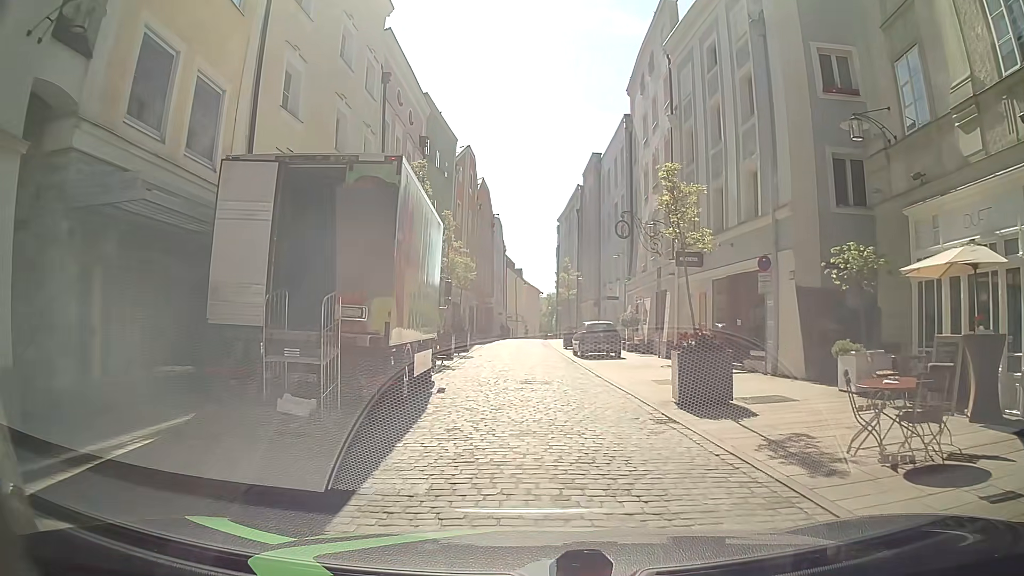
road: residential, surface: sett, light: Day
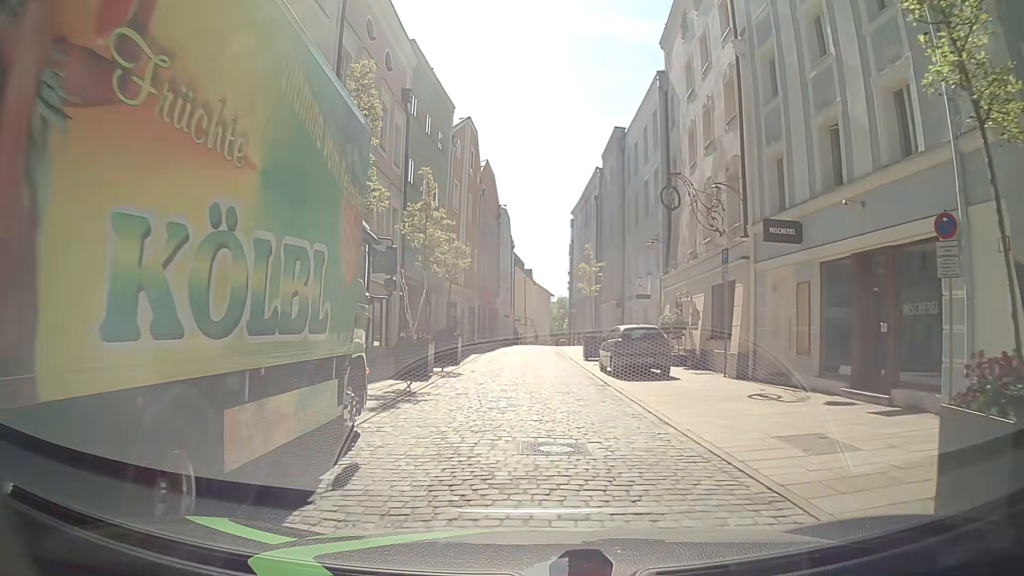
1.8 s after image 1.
(-0.1, +7.9) m; -2°
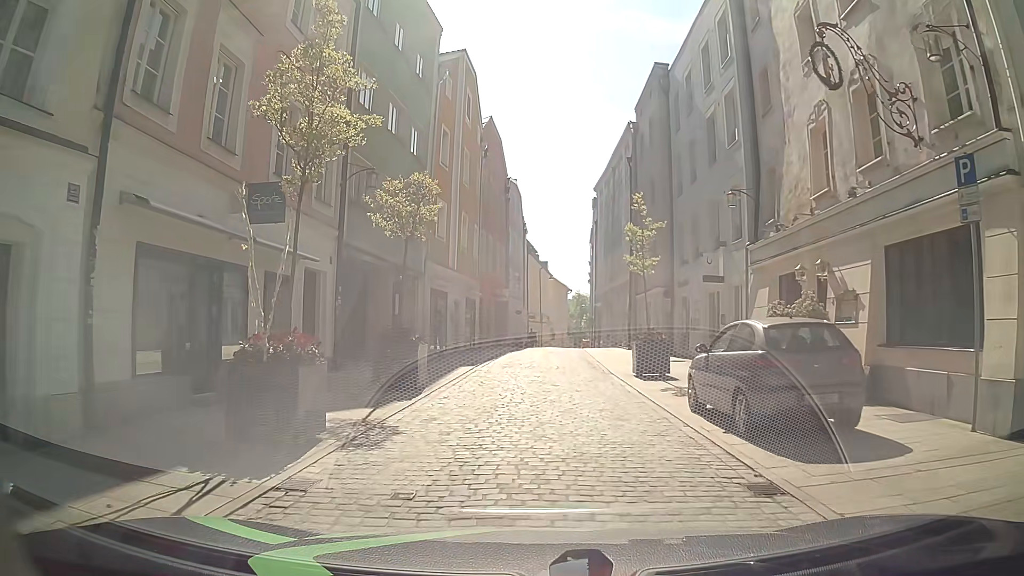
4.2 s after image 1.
(+0.2, +10.8) m; +1°
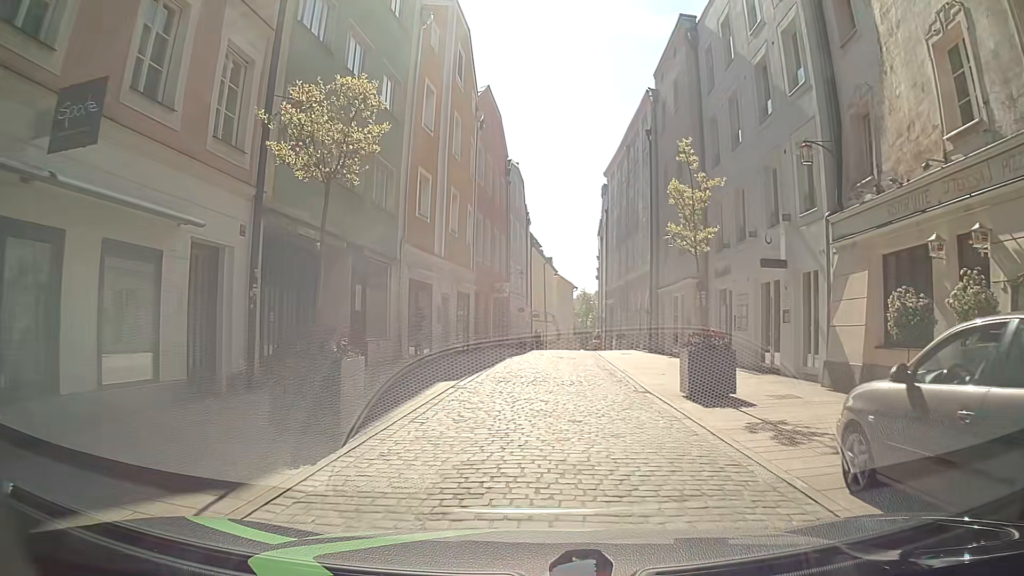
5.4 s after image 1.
(0.0, +5.6) m; +1°
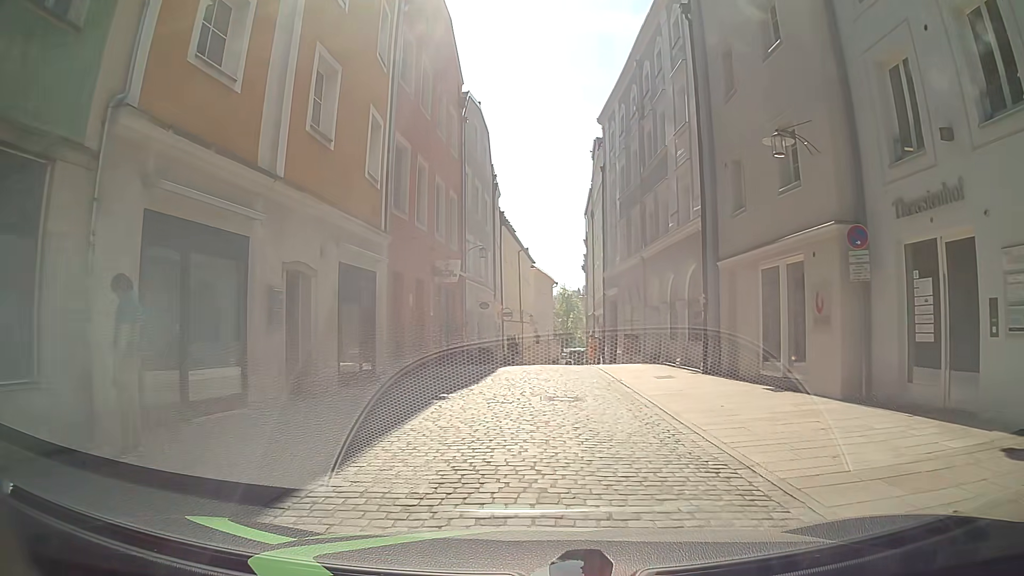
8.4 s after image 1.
(+0.1, +14.4) m; +1°
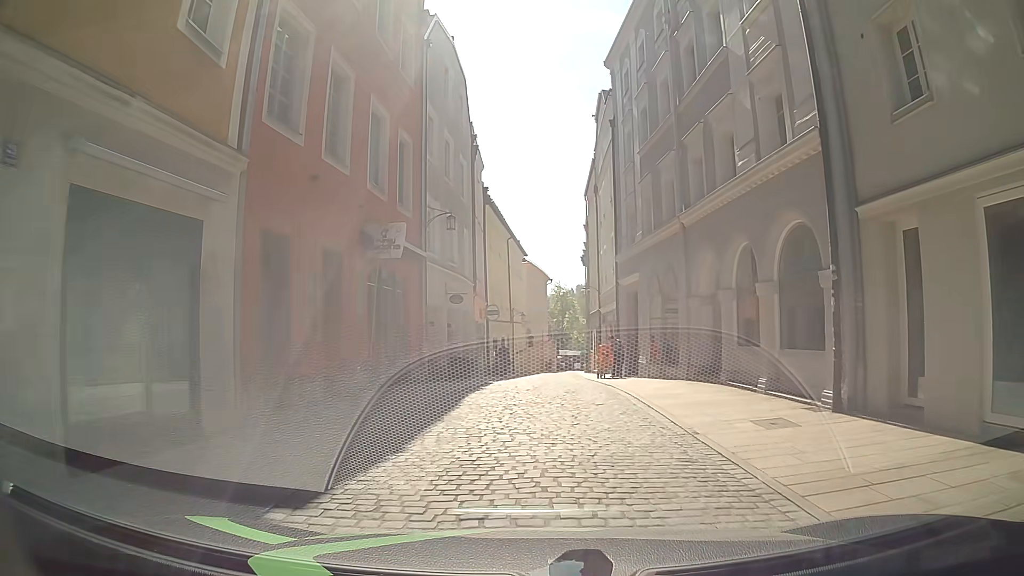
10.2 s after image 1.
(+0.1, +8.7) m; +1°
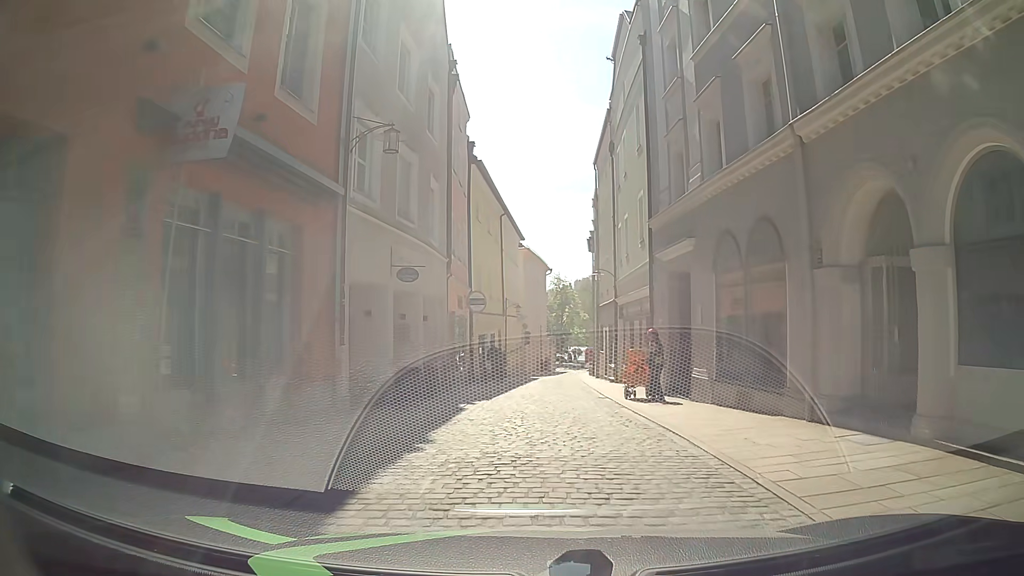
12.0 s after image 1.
(0.0, +8.6) m; -1°
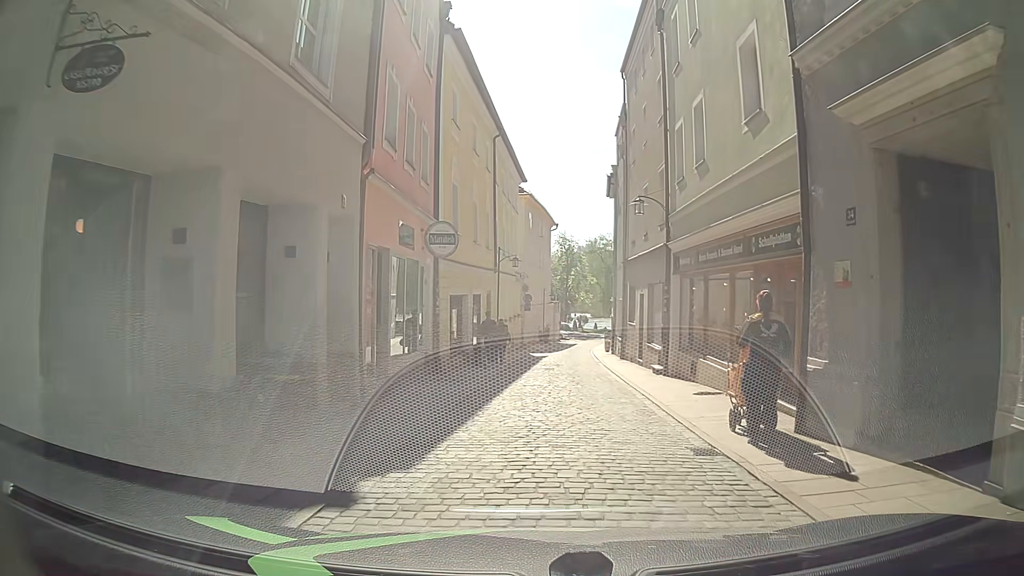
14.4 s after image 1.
(+0.2, +11.2) m; +3°
